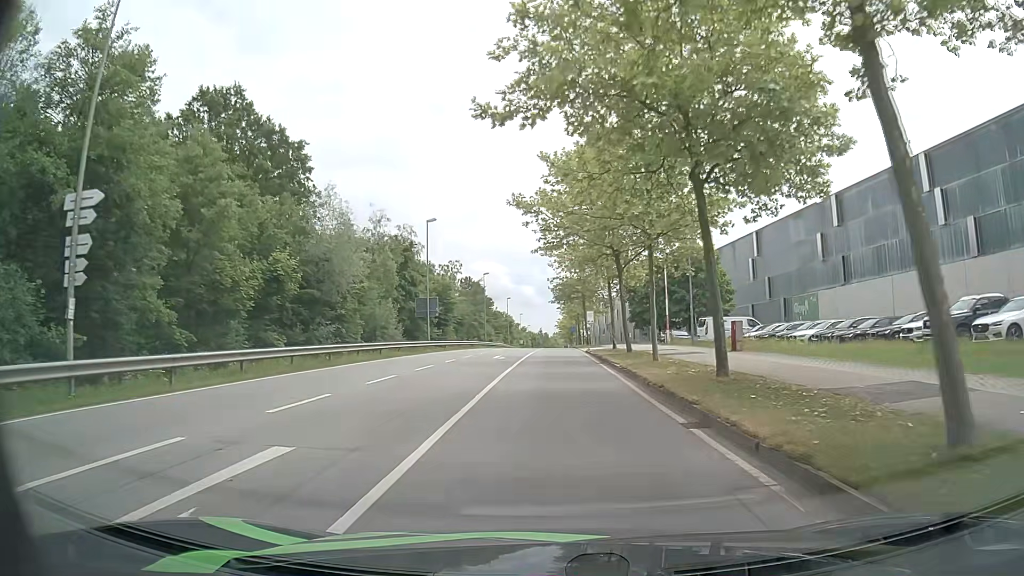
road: secondary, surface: asphalt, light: Day
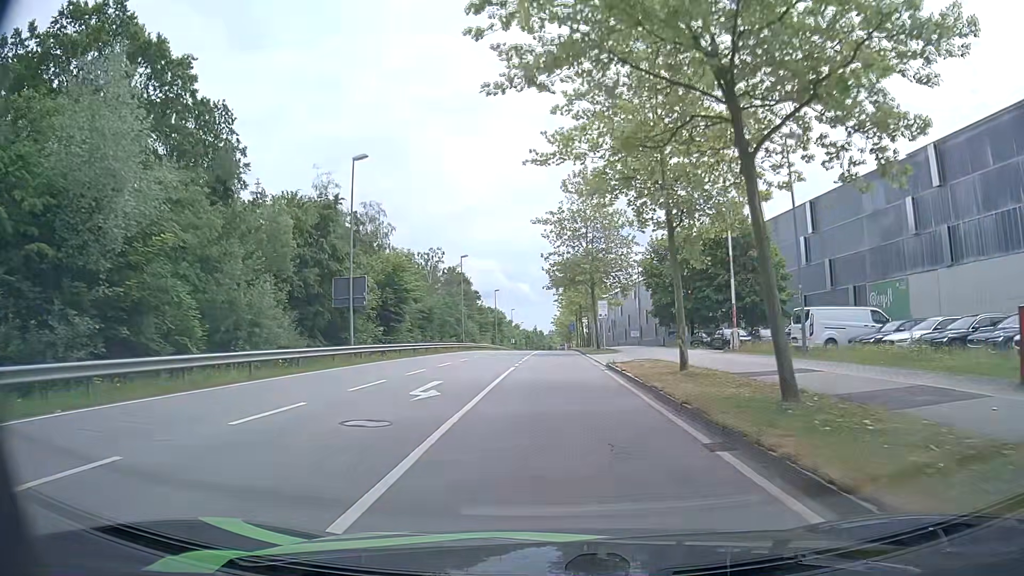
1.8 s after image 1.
(+0.1, +19.5) m; +1°
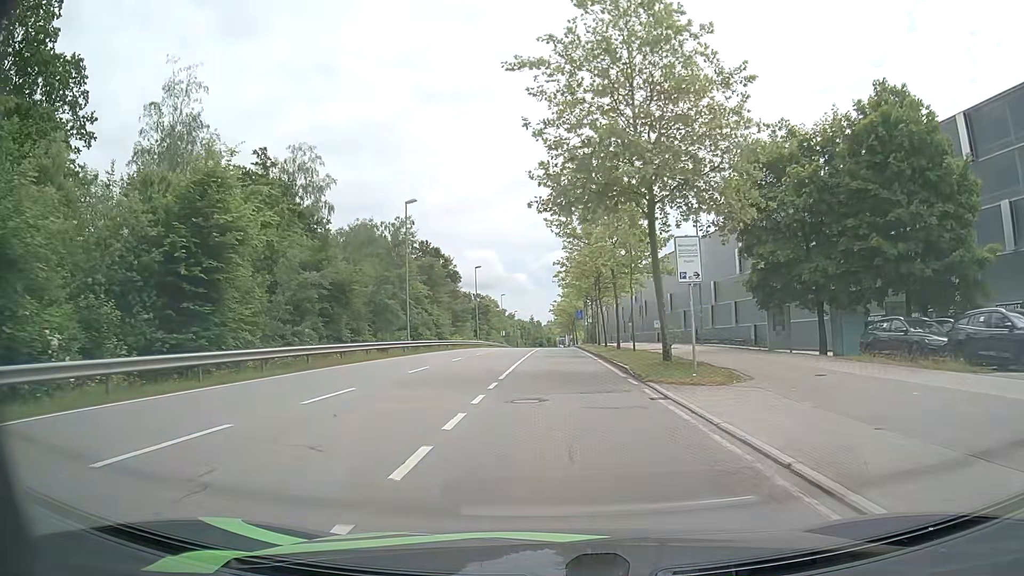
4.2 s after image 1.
(-0.2, +27.6) m; -1°
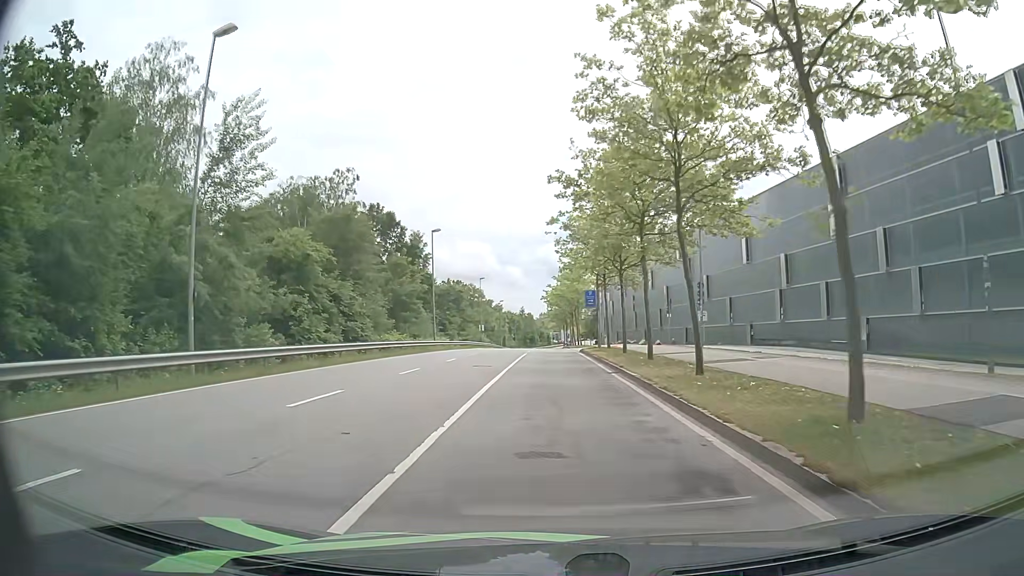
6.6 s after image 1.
(+0.3, +27.6) m; +1°
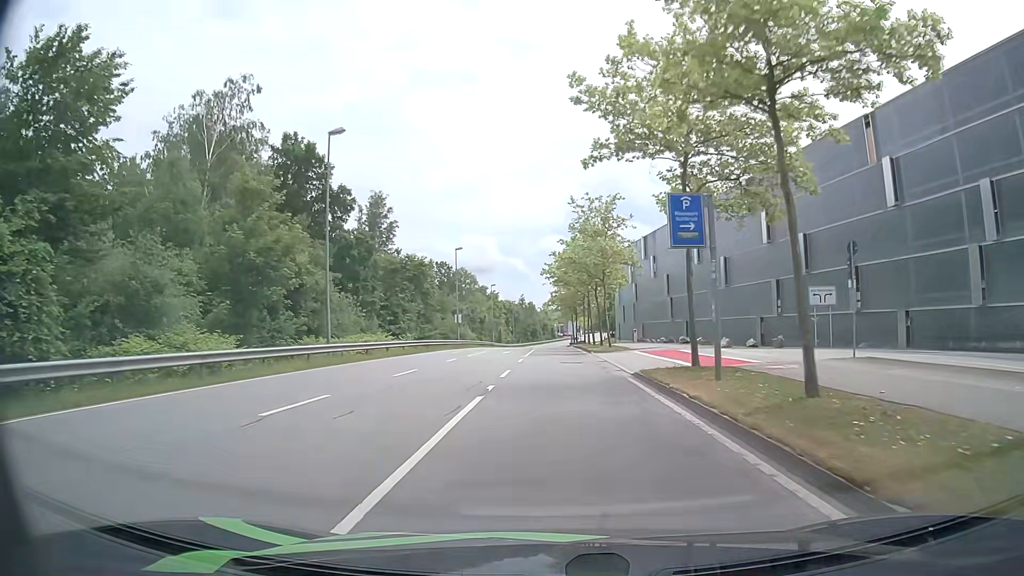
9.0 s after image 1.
(0.0, +28.6) m; 0°
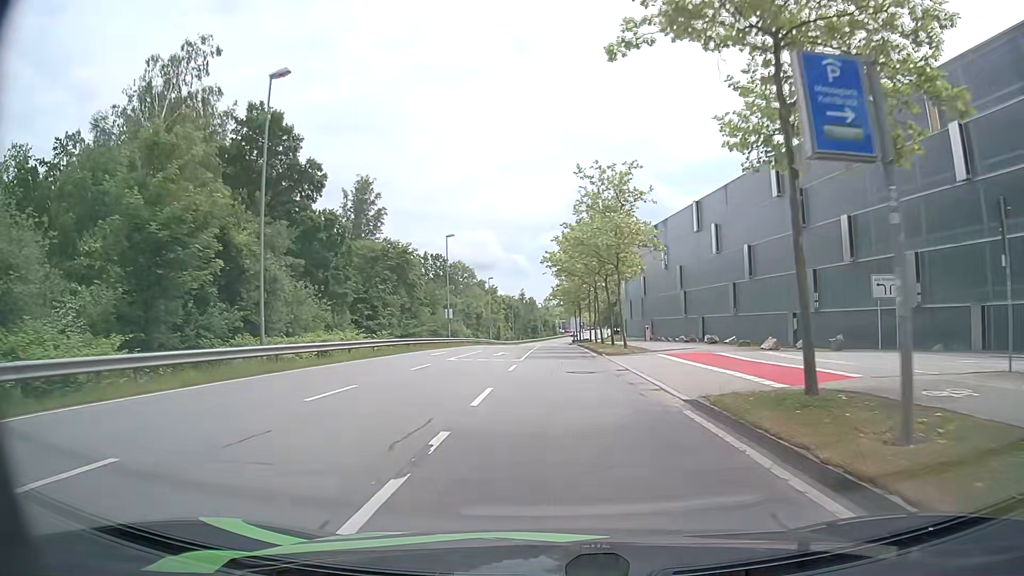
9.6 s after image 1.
(0.0, +7.2) m; 0°
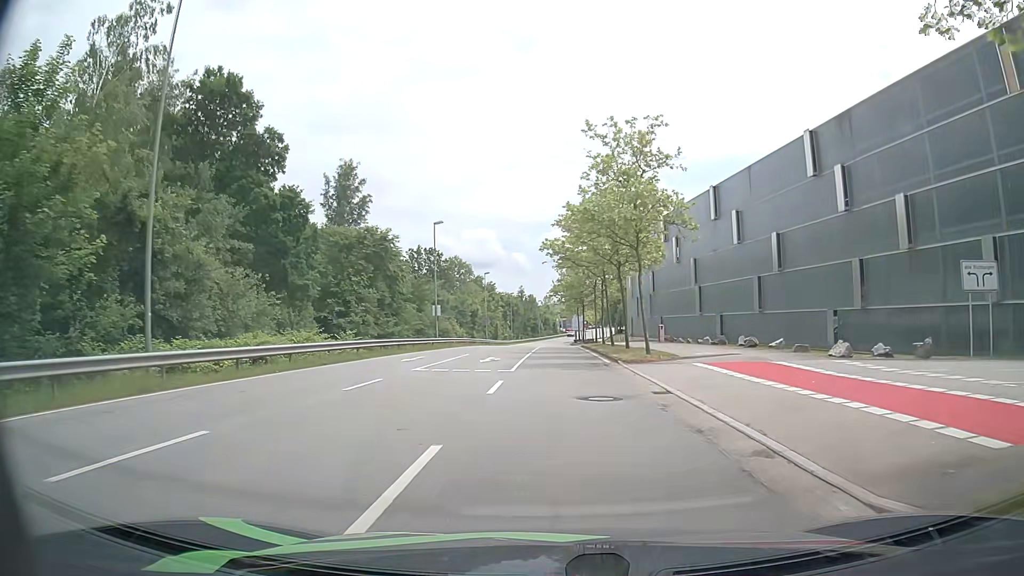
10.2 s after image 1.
(0.0, +7.0) m; 0°
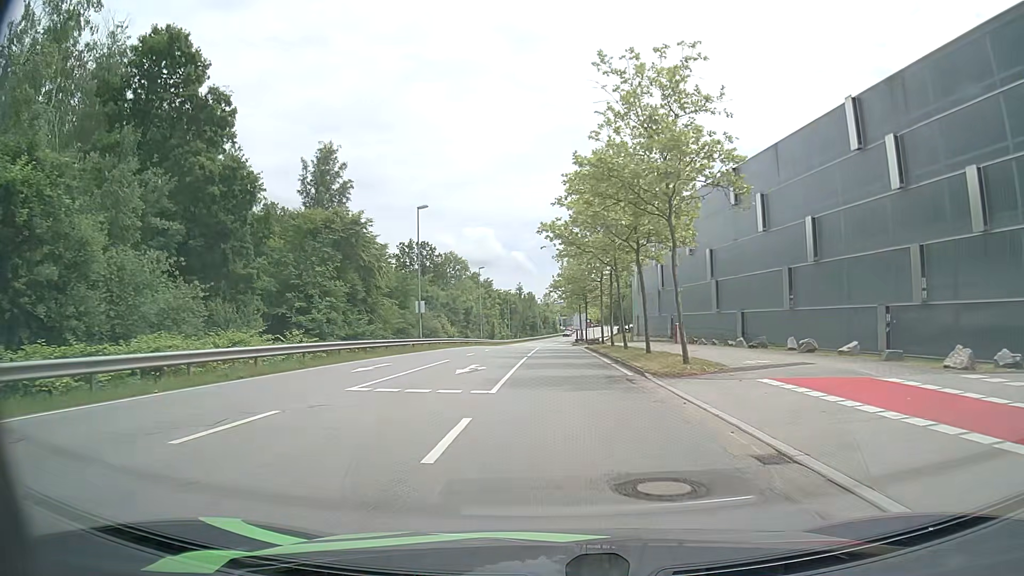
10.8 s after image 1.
(0.0, +6.8) m; -1°
